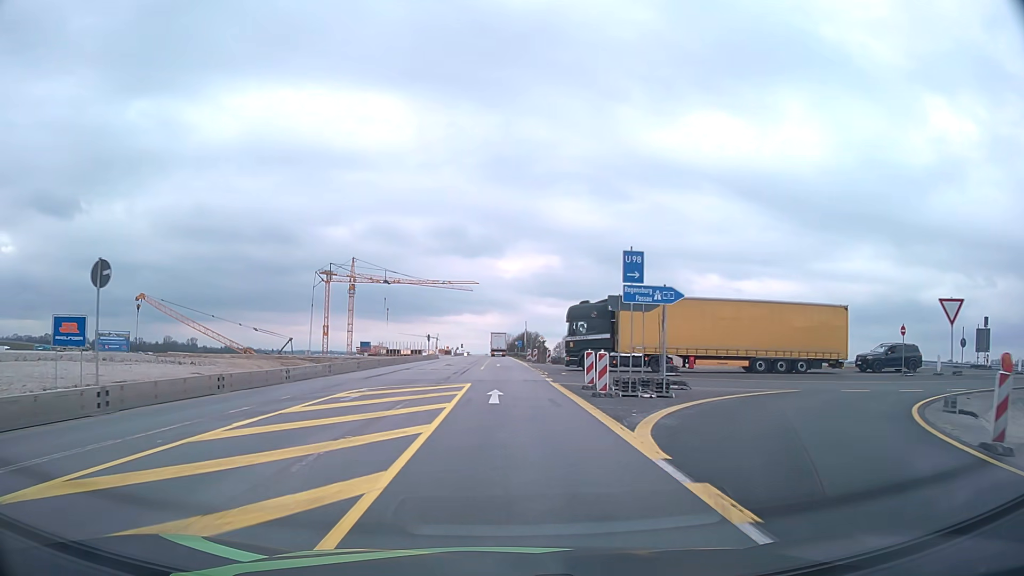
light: Day
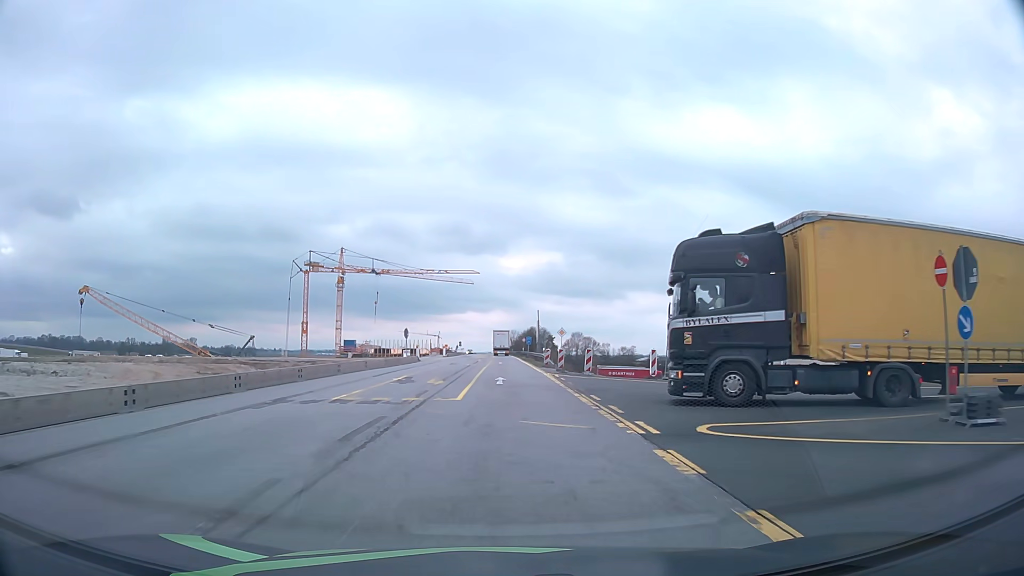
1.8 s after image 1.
(-0.2, +23.2) m; 0°
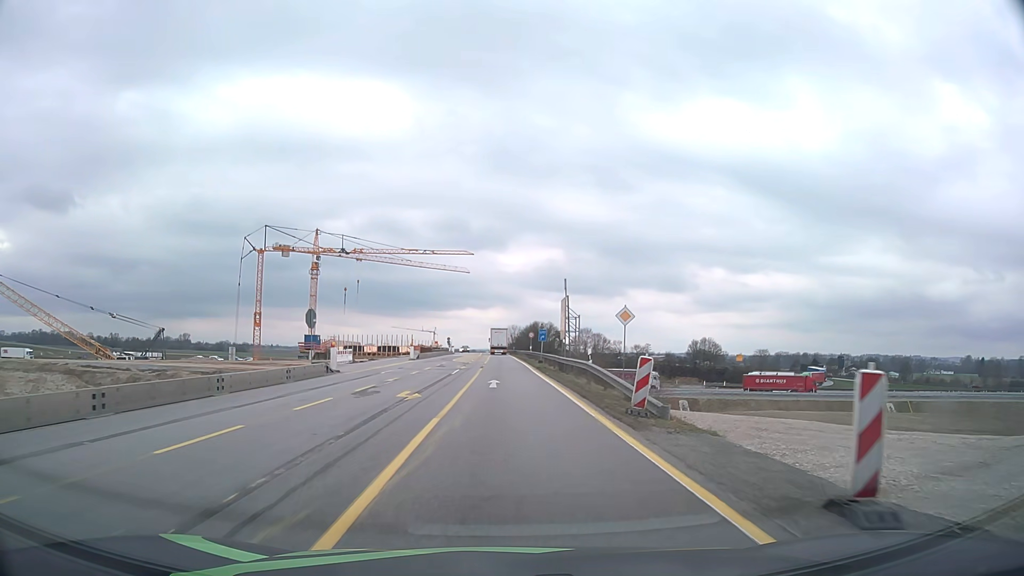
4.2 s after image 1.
(0.0, +31.3) m; 0°
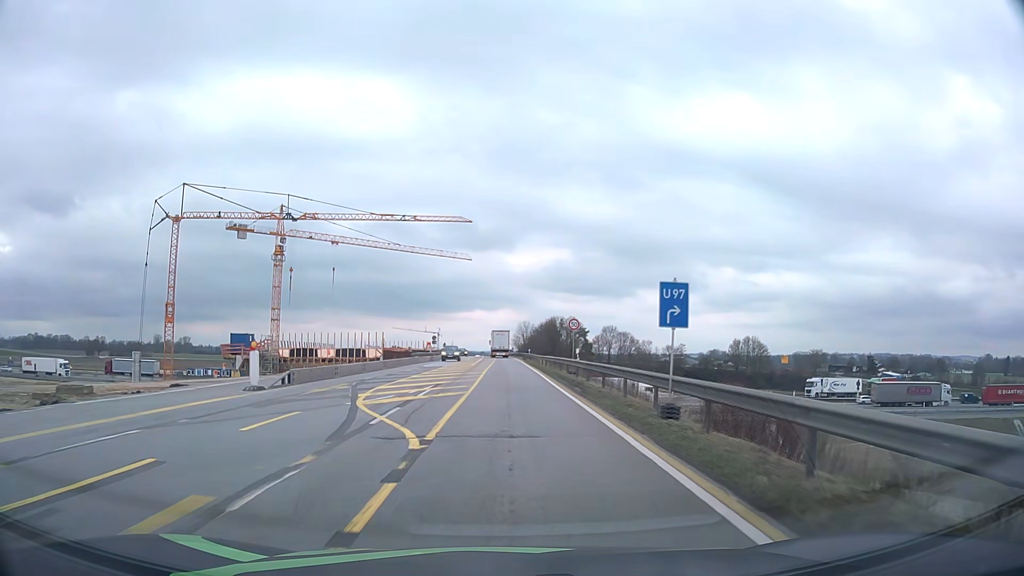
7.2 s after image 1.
(-0.1, +39.3) m; -1°
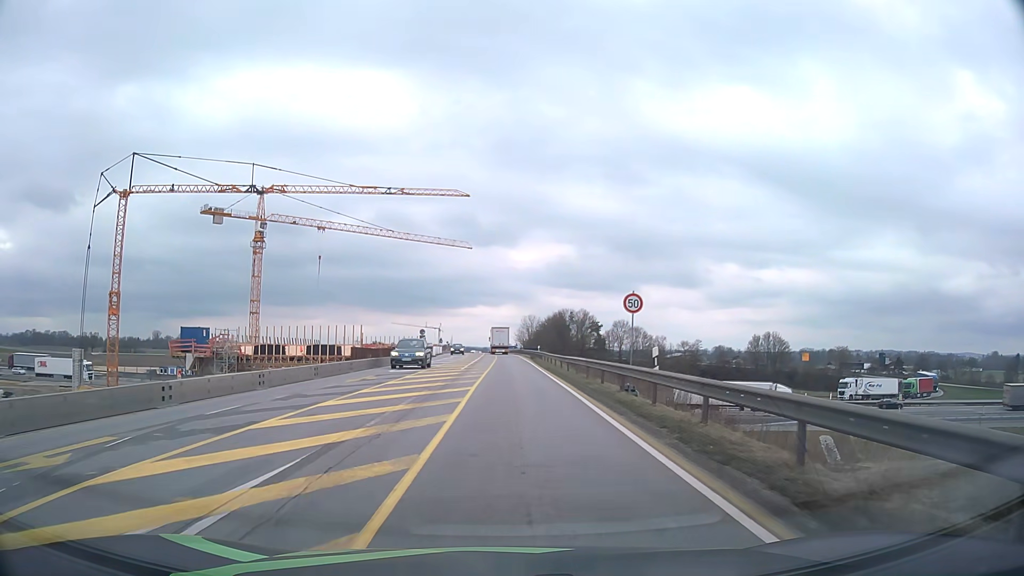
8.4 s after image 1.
(-0.1, +15.7) m; 0°
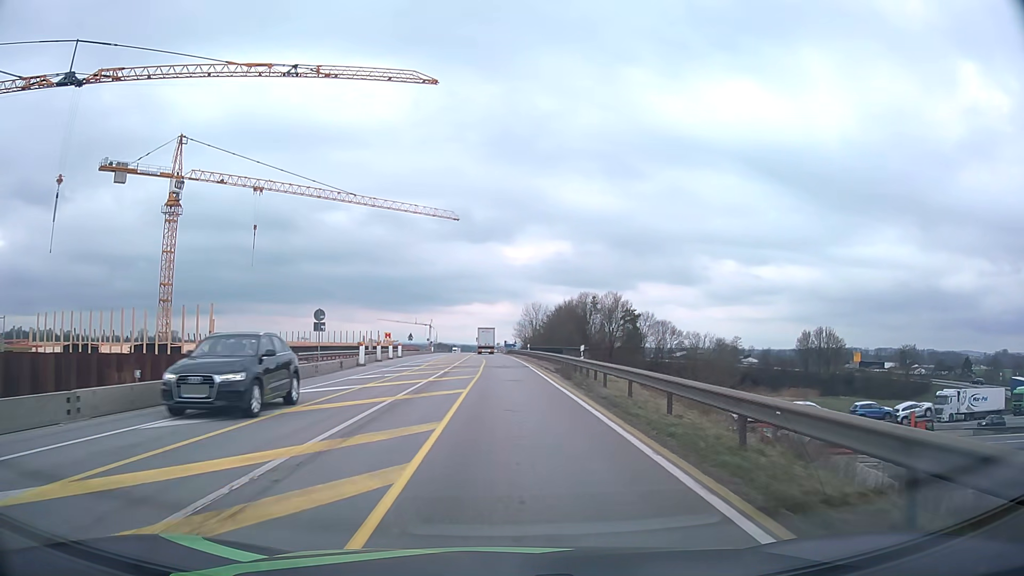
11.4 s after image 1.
(+0.2, +39.1) m; 0°
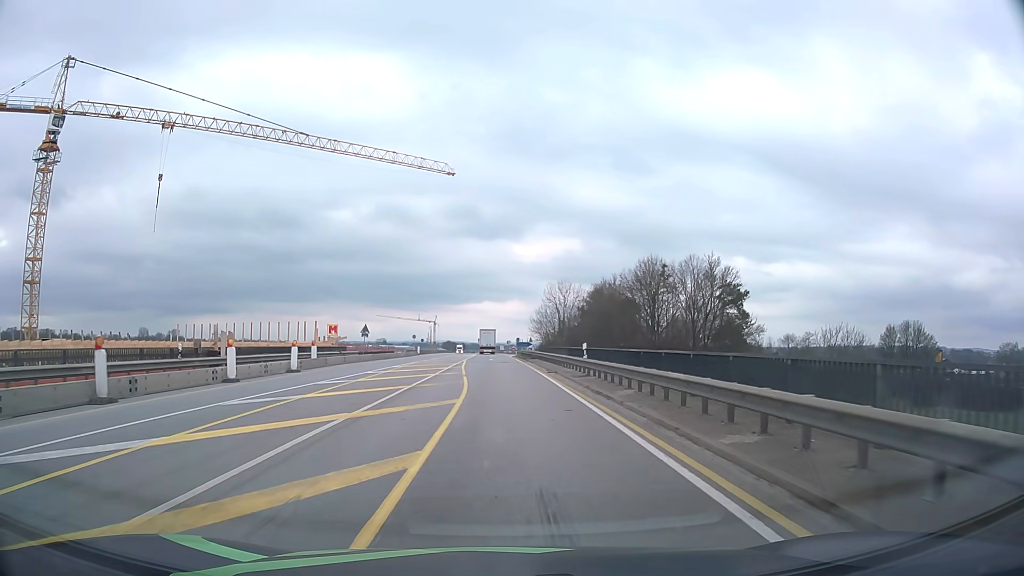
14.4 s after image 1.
(-0.3, +37.5) m; -1°
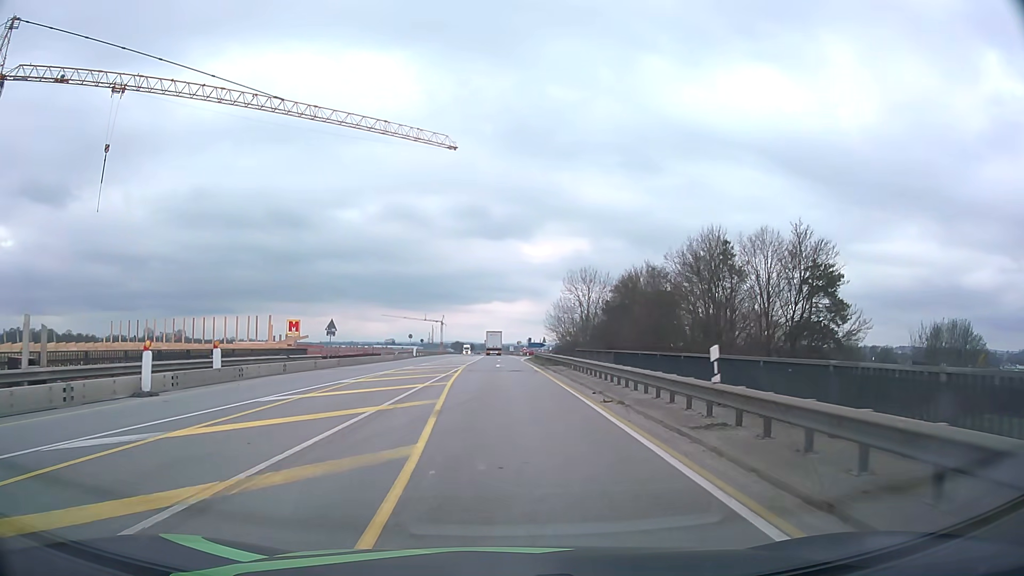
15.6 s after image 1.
(-0.1, +14.6) m; -1°
(0, +10) (0, +20) (0, +30) (-1, +40) (-1, +50) (-1, +60) (-1, +70) (-1, +80) (-1, +90) (-2, +100) m
